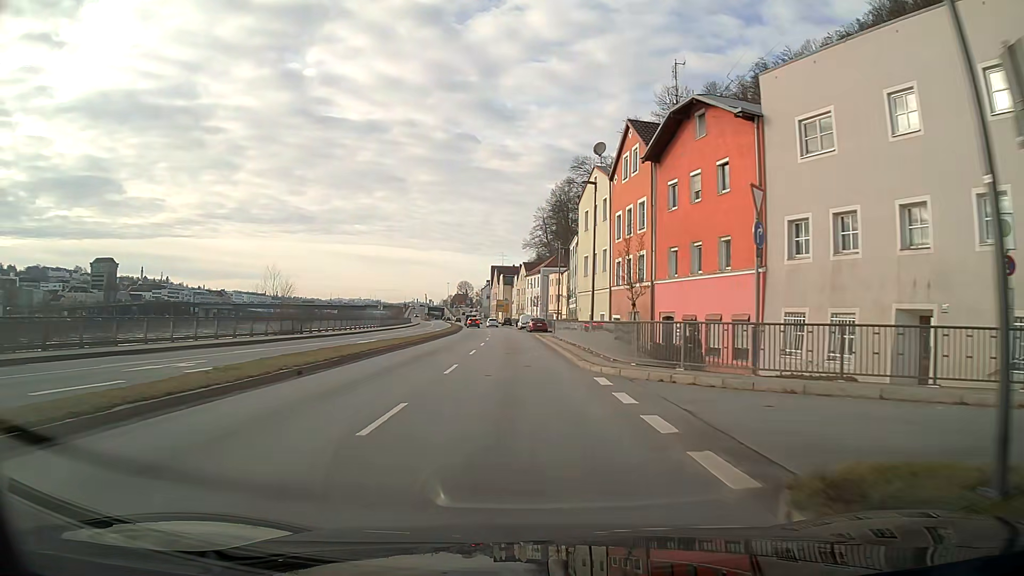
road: primary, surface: asphalt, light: Day
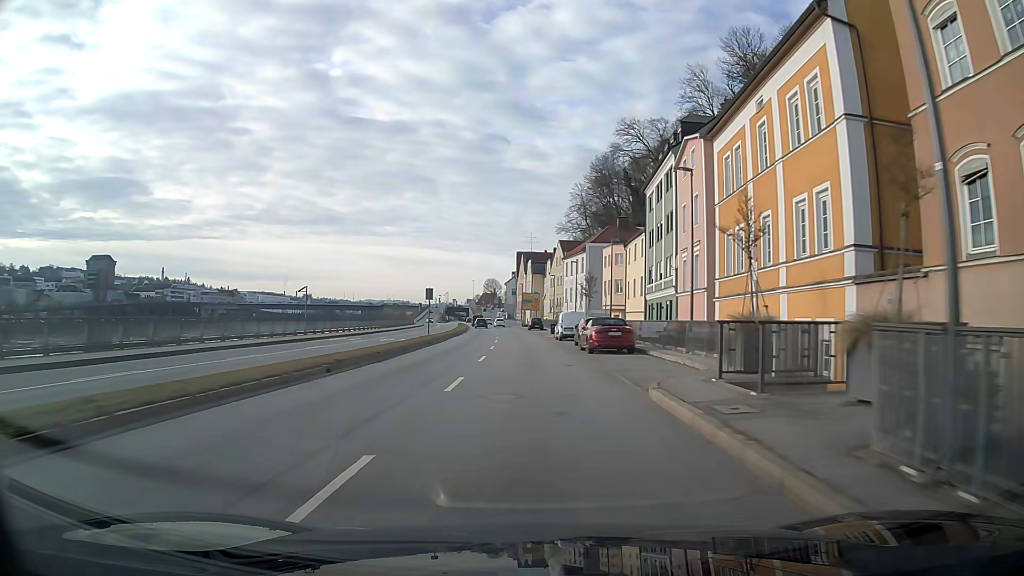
(-1.1, +40.3) m; -3°
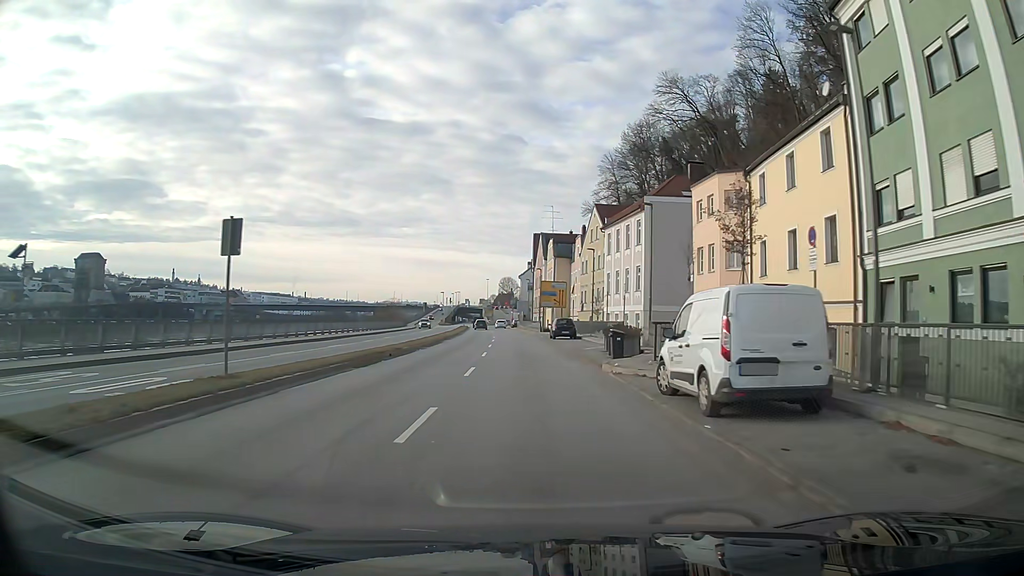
(-0.5, +32.3) m; -1°
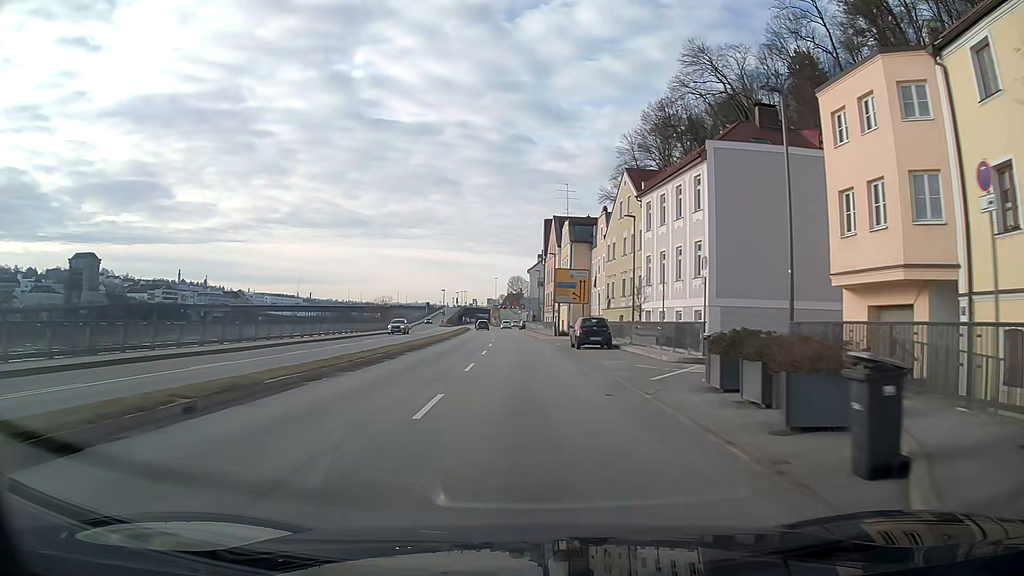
(-0.1, +16.1) m; -1°
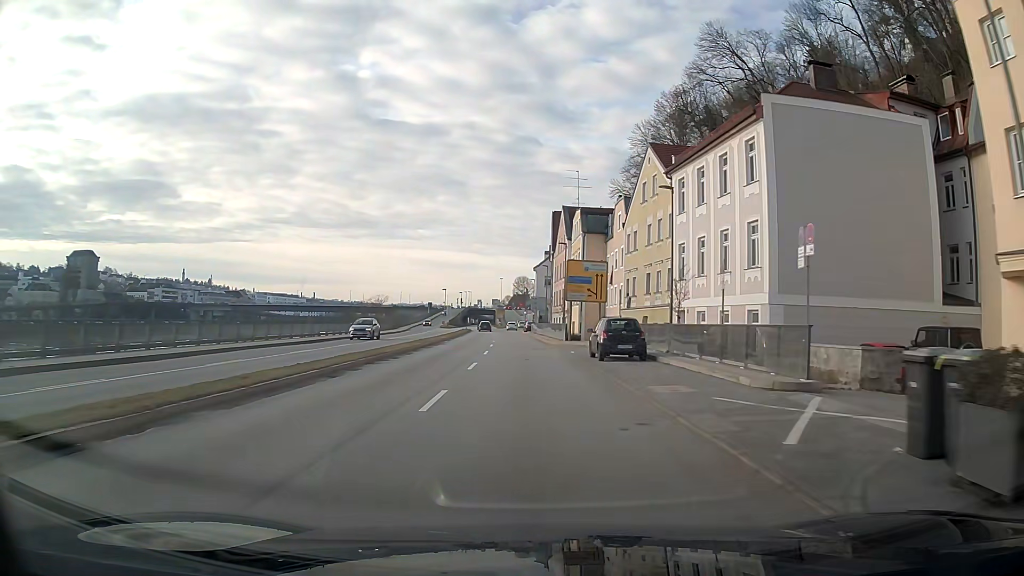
(0.0, +8.1) m; -1°
